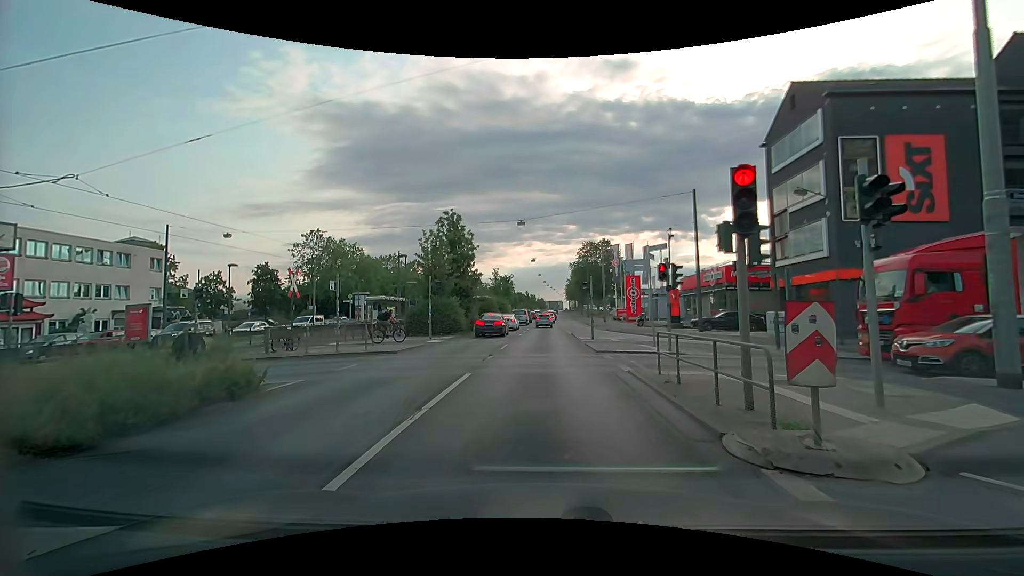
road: primary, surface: asphalt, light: Day
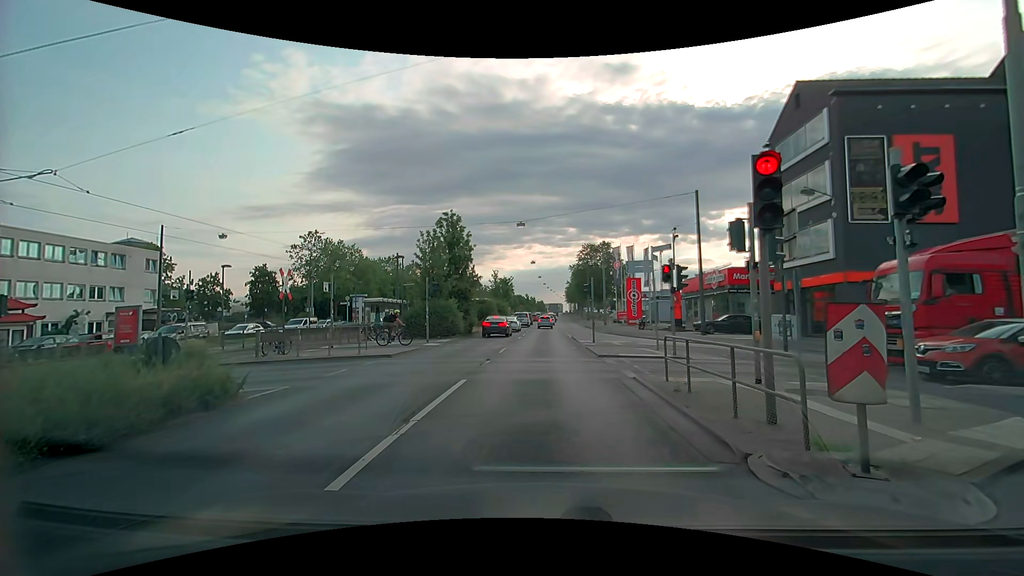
(0.0, +0.6) m; 0°
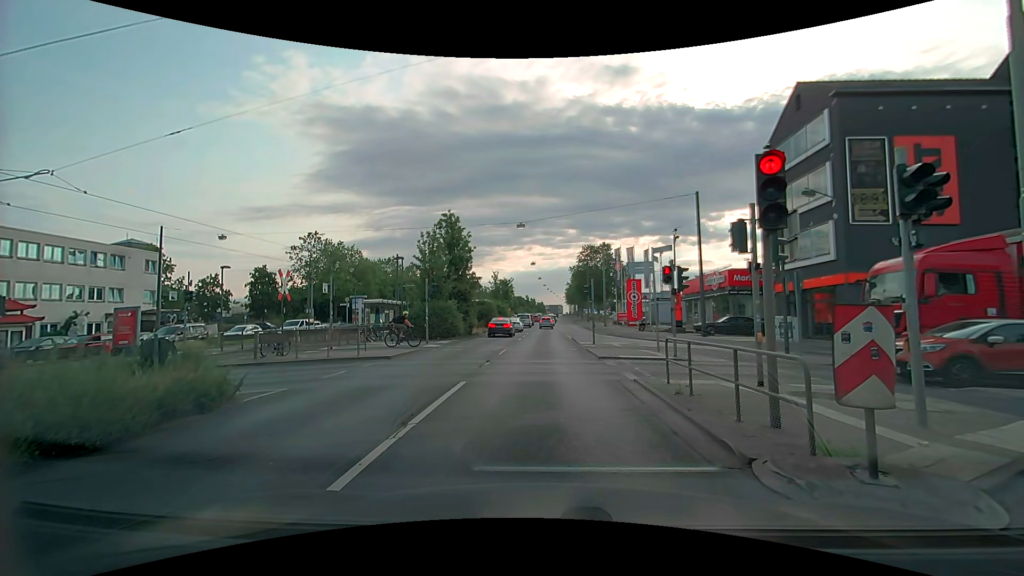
(0.0, +0.1) m; 0°
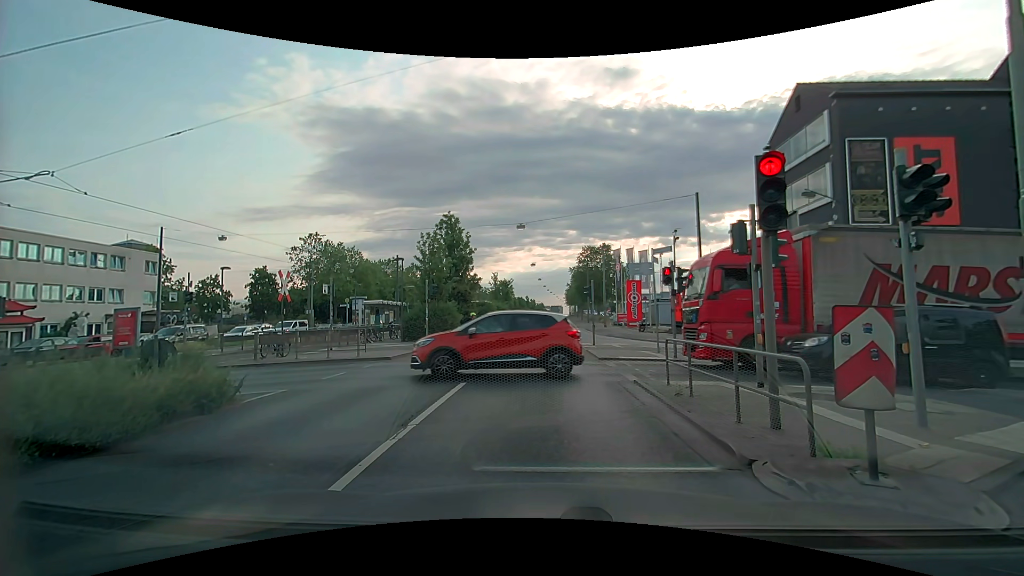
(0.0, +0.1) m; 0°
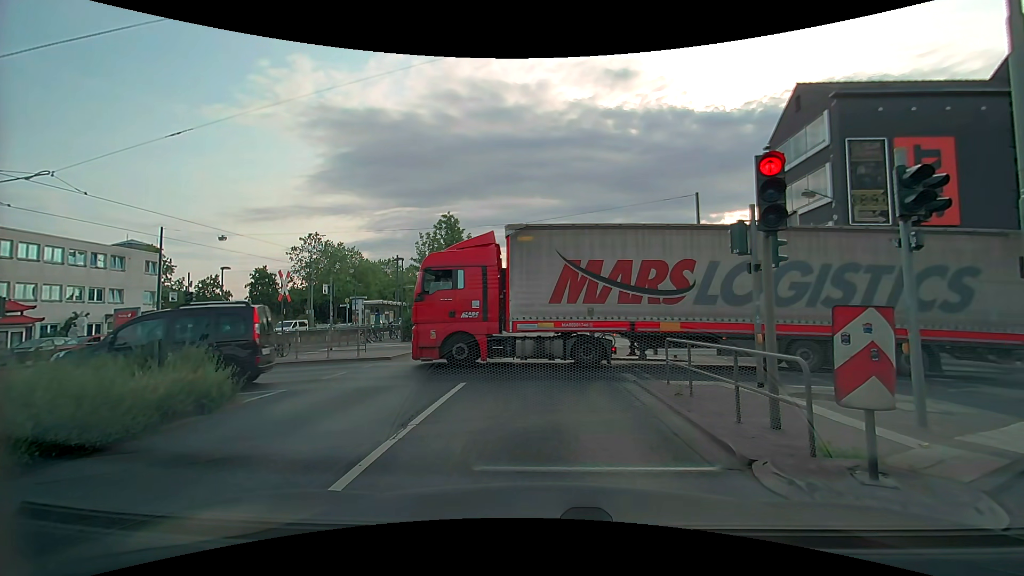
(0.0, 0.0) m; 0°
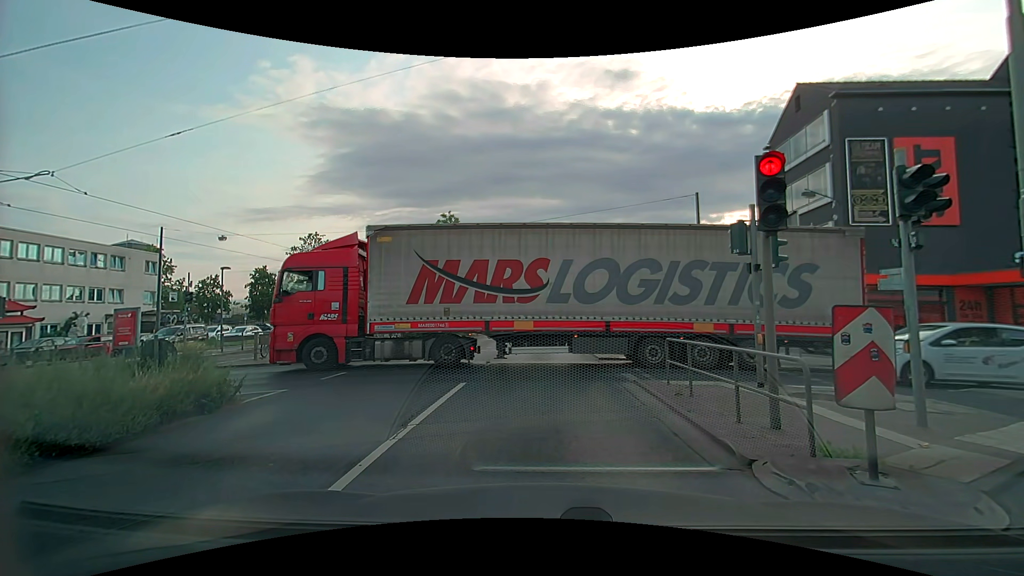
(0.0, 0.0) m; 0°
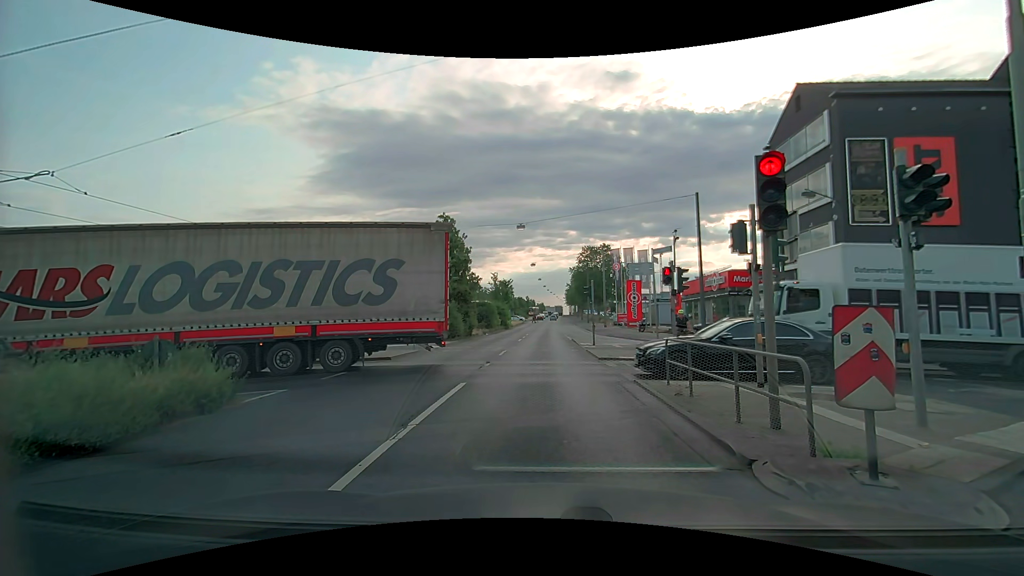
(0.0, 0.0) m; 0°
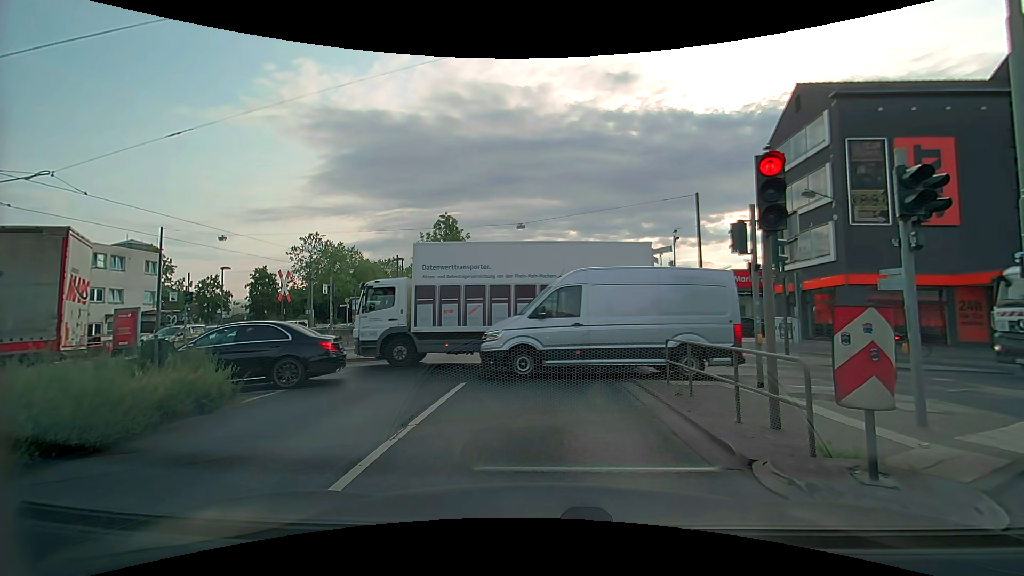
(0.0, 0.0) m; 0°
